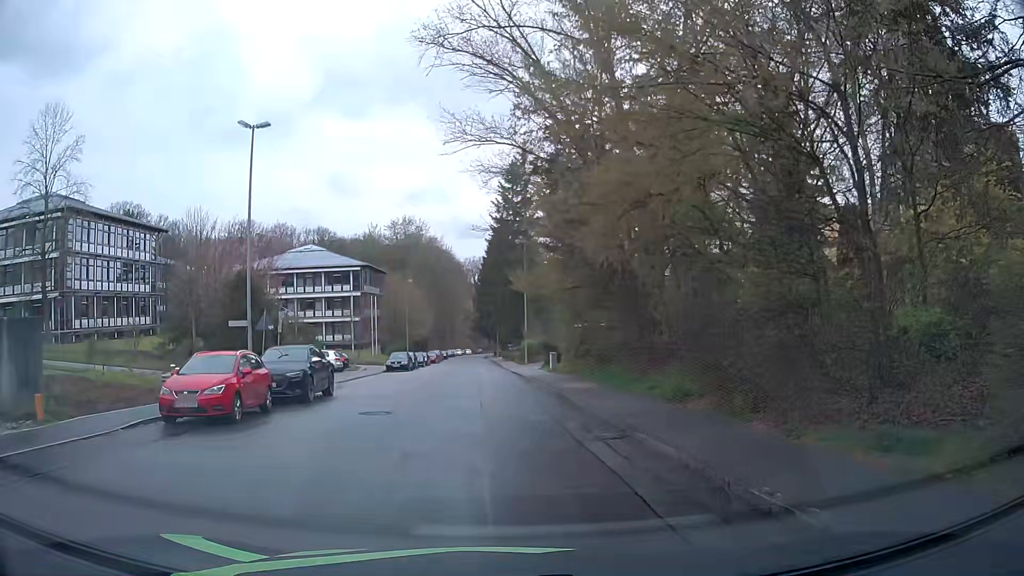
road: residential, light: Day
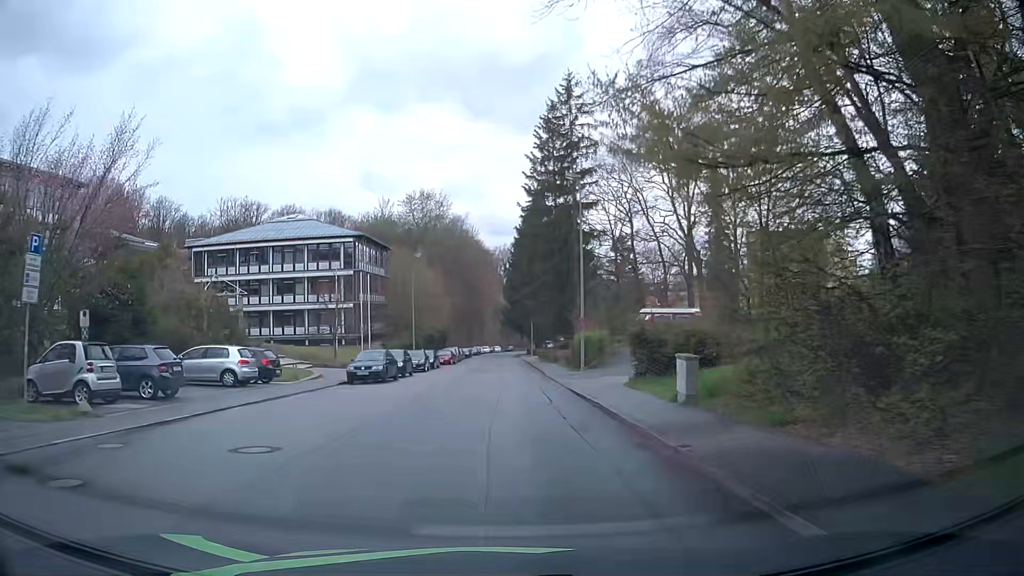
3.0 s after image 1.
(-0.6, +21.3) m; -3°
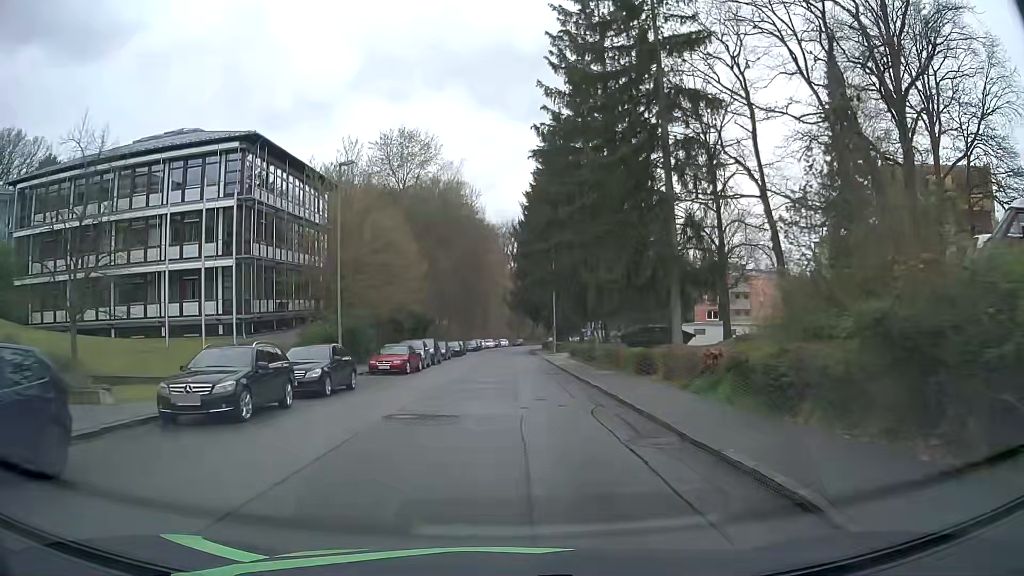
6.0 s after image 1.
(+0.1, +31.5) m; 0°
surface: asphalt
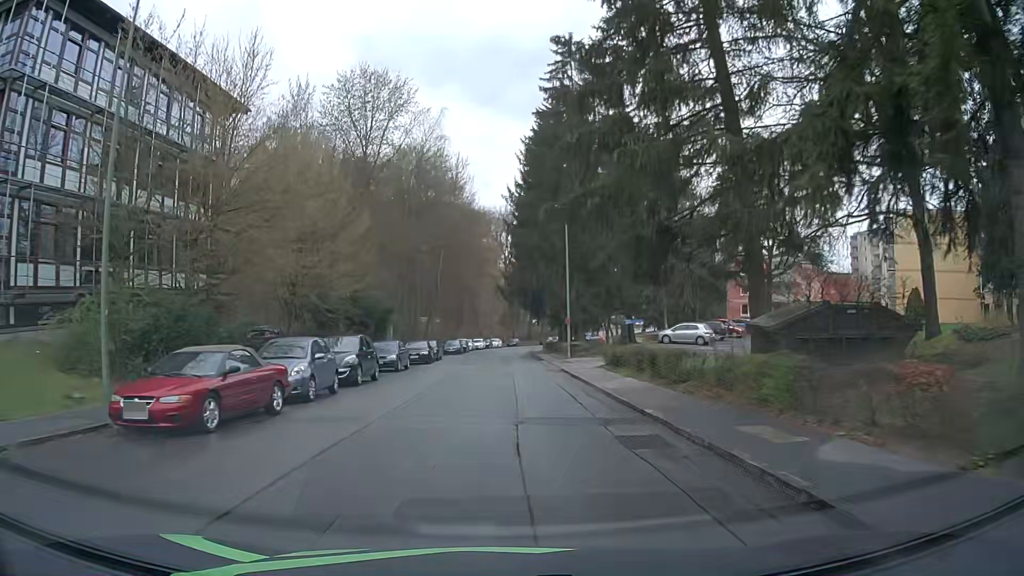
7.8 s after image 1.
(+0.2, +20.3) m; +1°
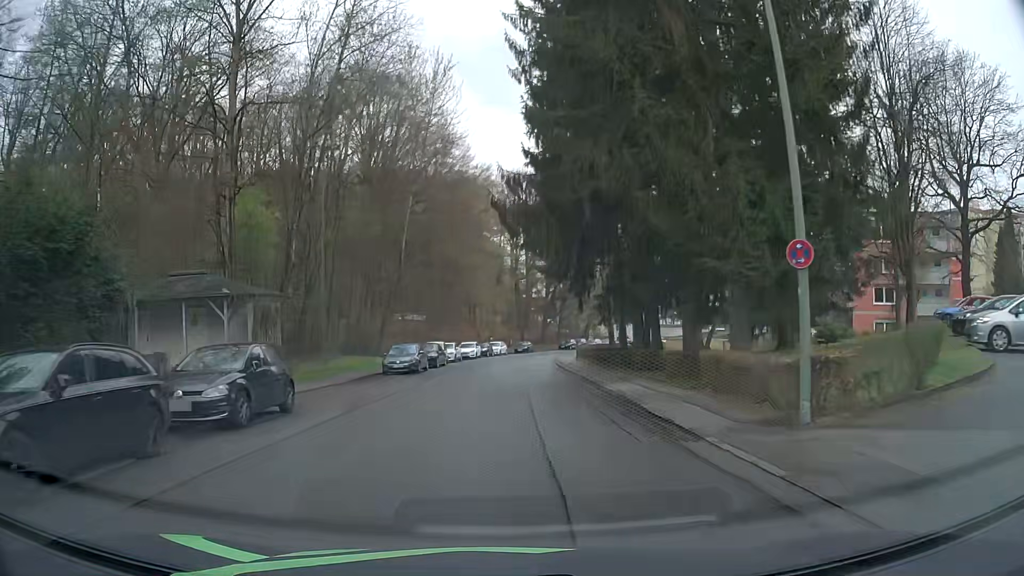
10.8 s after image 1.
(-0.1, +35.6) m; 0°
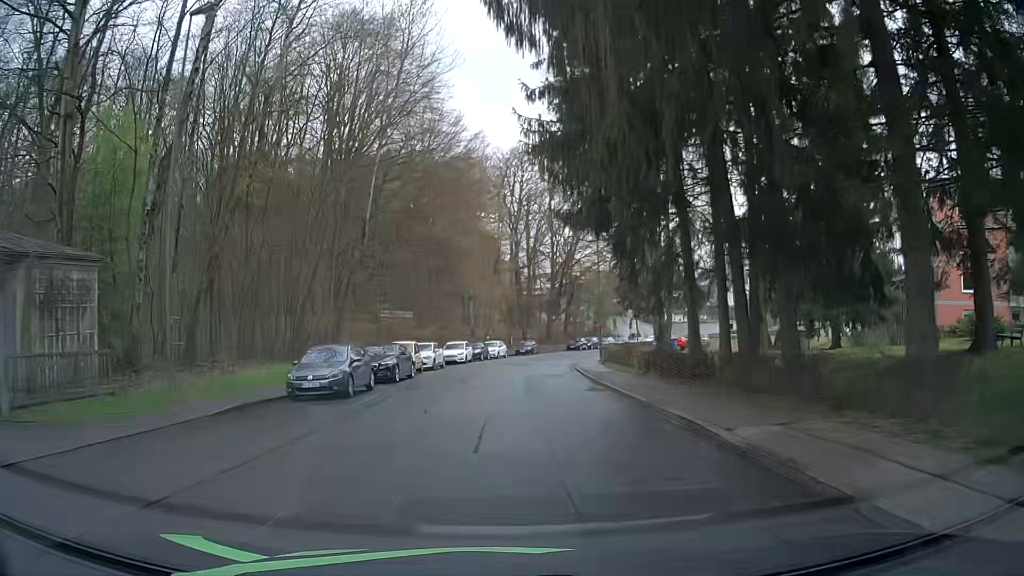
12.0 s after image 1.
(-0.1, +14.2) m; 0°
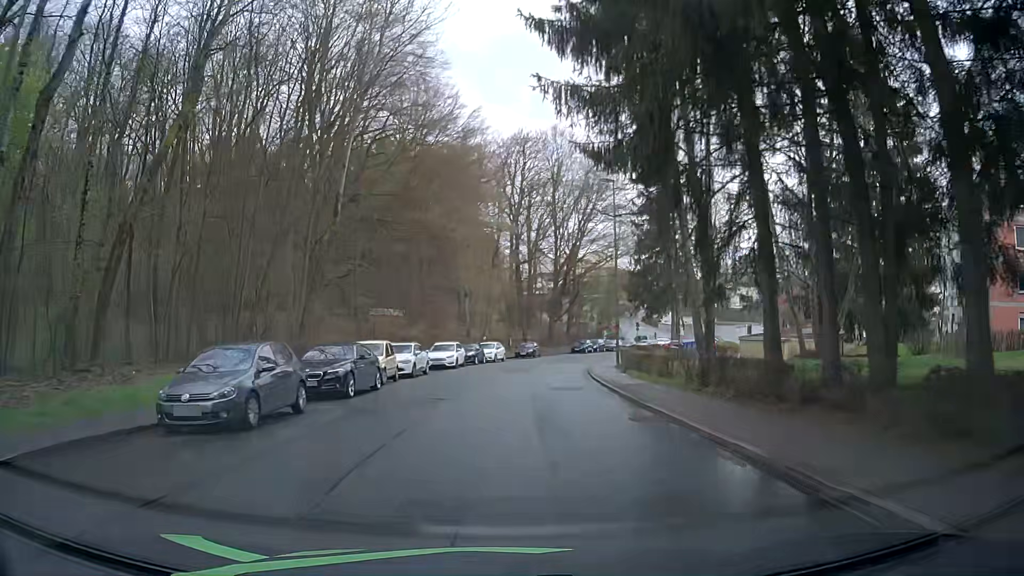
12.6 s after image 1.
(0.0, +7.1) m; 0°
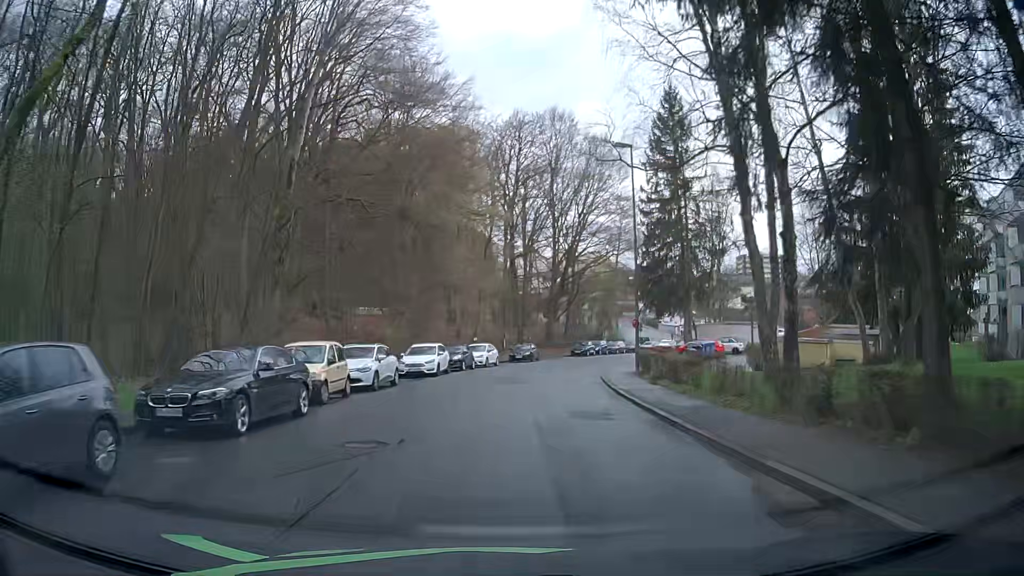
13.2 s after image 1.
(0.0, +7.1) m; 0°
(0, +10) (+1, +20) (+2, +30) (+4, +40) (+6, +49) (+9, +59) (+13, +68) (+17, +77) (+22, +86) (+28, +94) m
